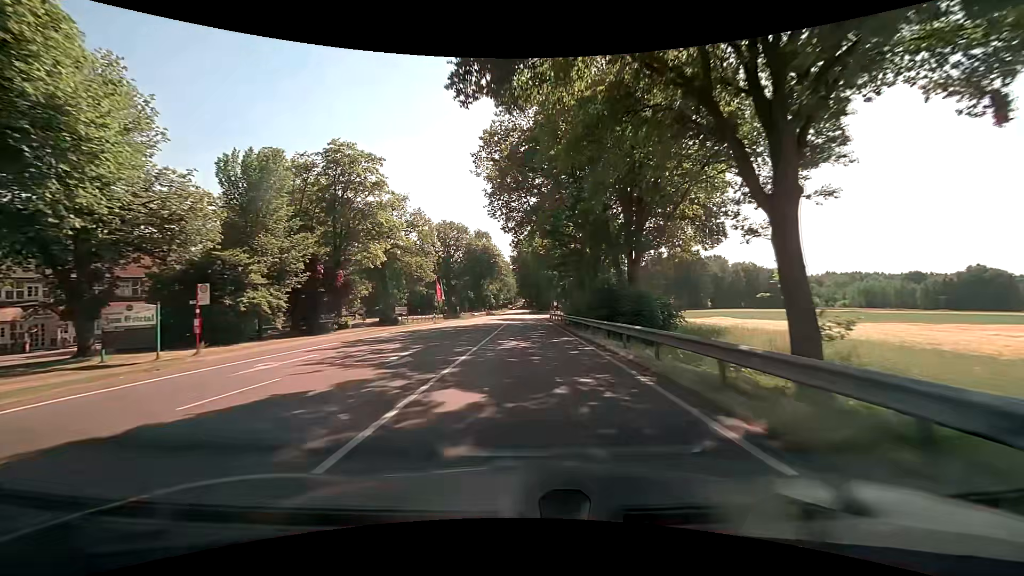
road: primary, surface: asphalt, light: Day
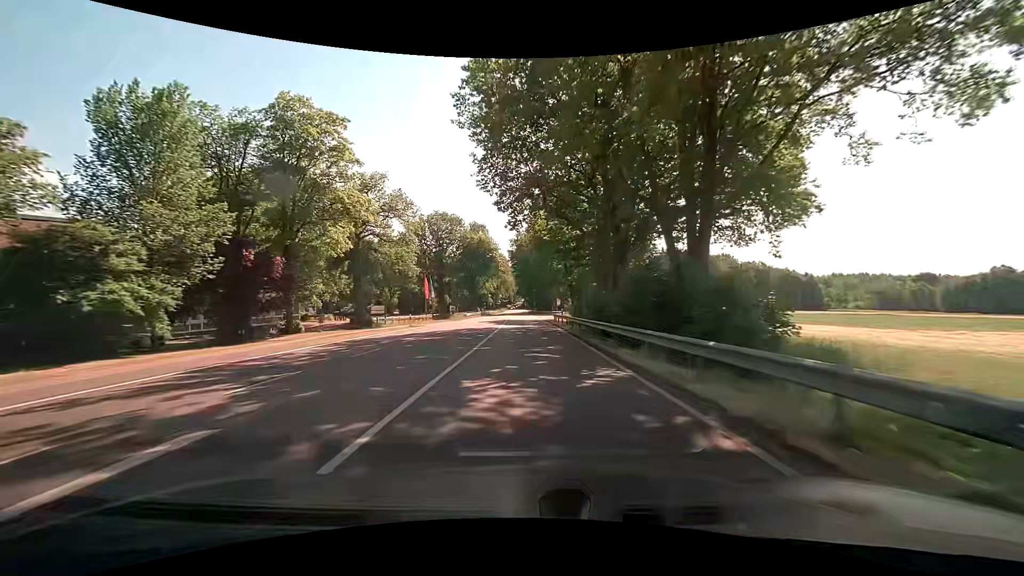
(0.0, +11.1) m; 0°
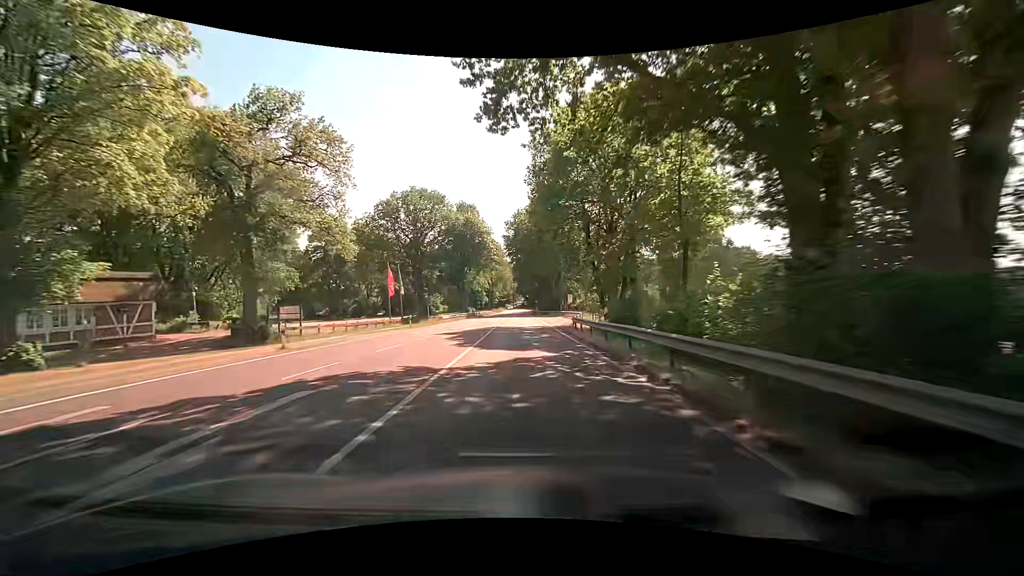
(+0.1, +22.7) m; +1°
(0, +10) (0, +20) (0, +30) (-1, +40) (-1, +50) (-1, +60) (-1, +70) (-1, +80) (-2, +90) (-2, +100) m
